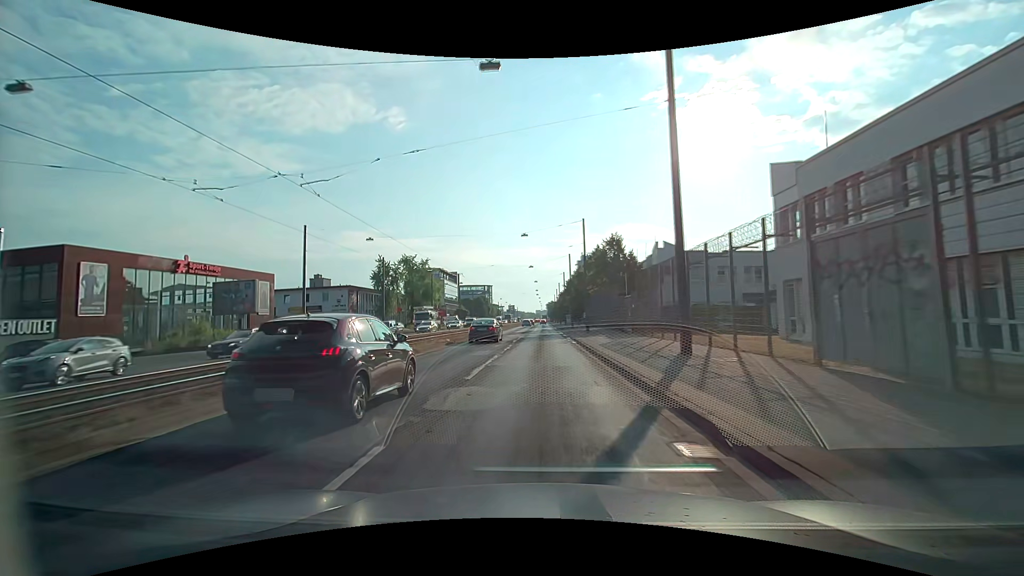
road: primary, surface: asphalt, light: Day
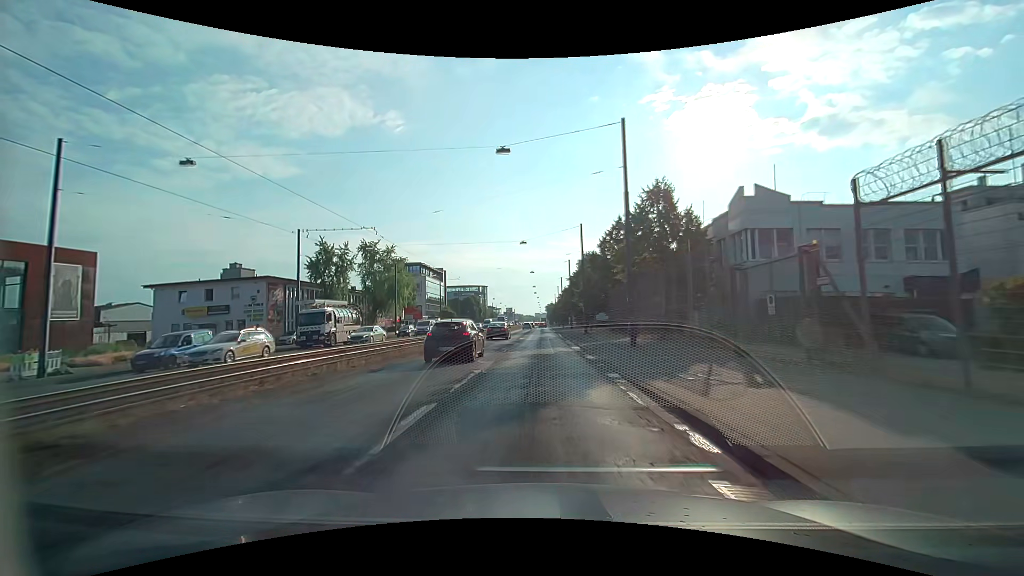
(0.0, +24.1) m; 0°
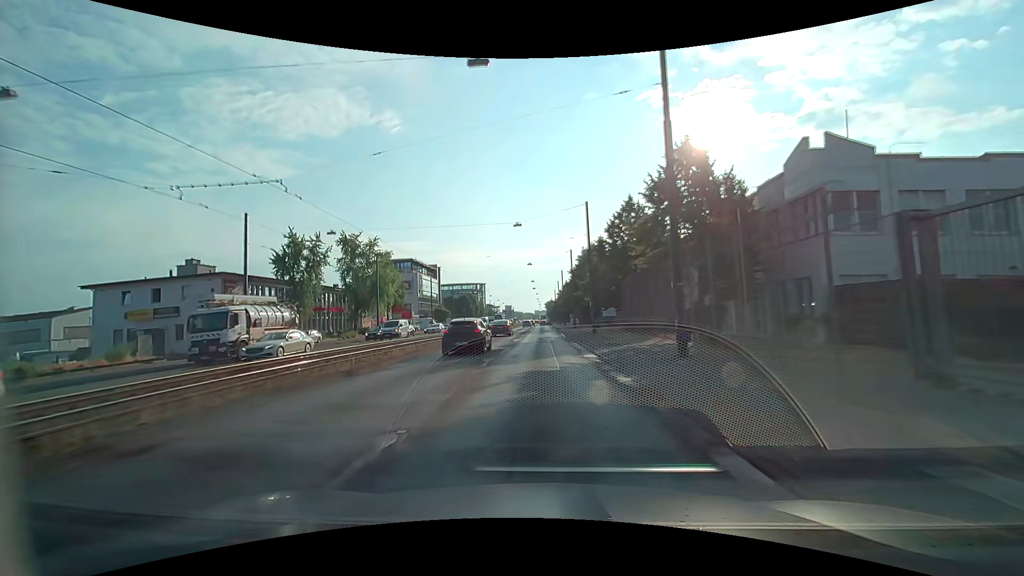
(0.0, +8.0) m; 0°
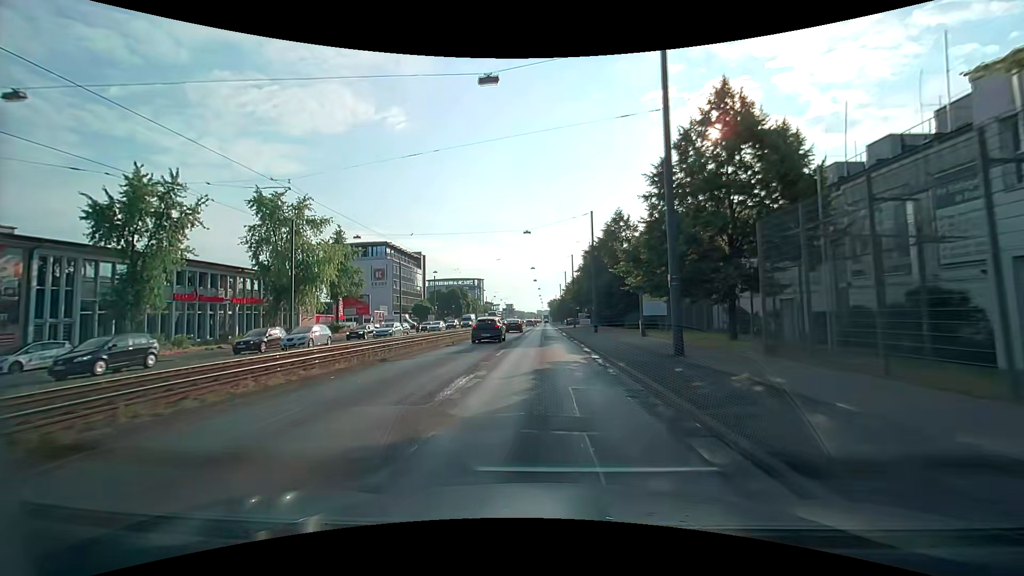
(-0.1, +24.1) m; 0°
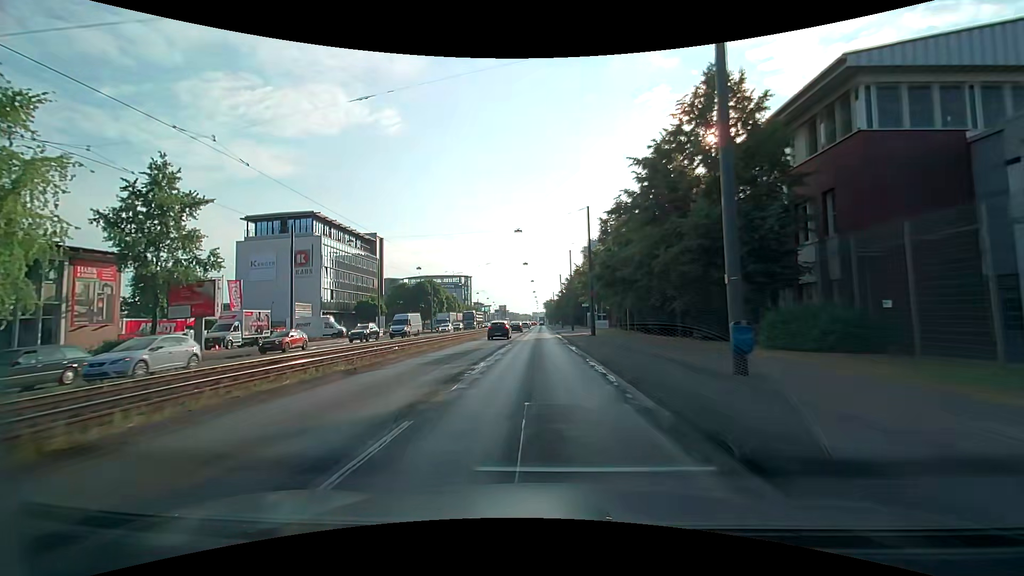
(+0.1, +32.1) m; 0°
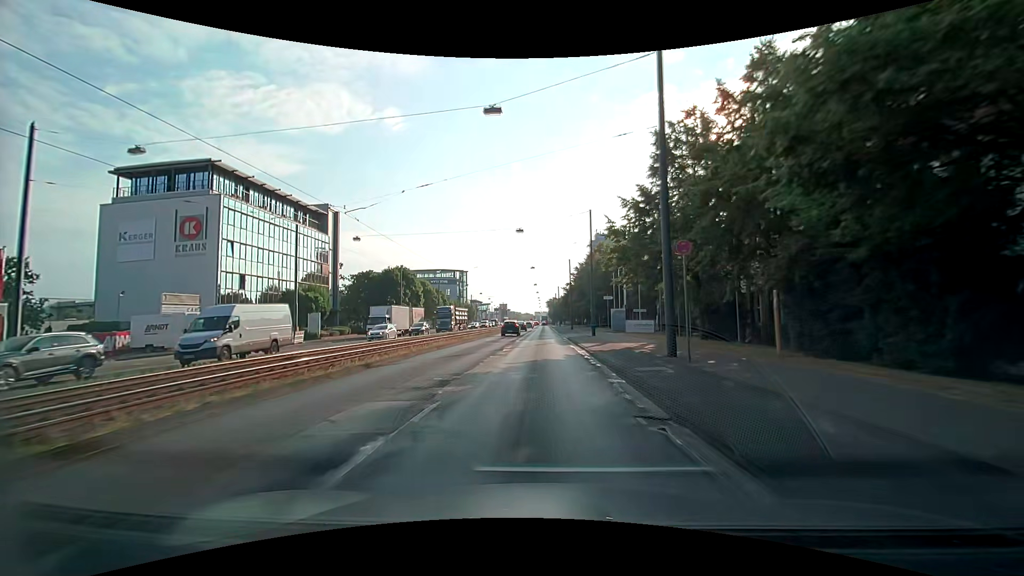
(0.0, +24.1) m; 0°
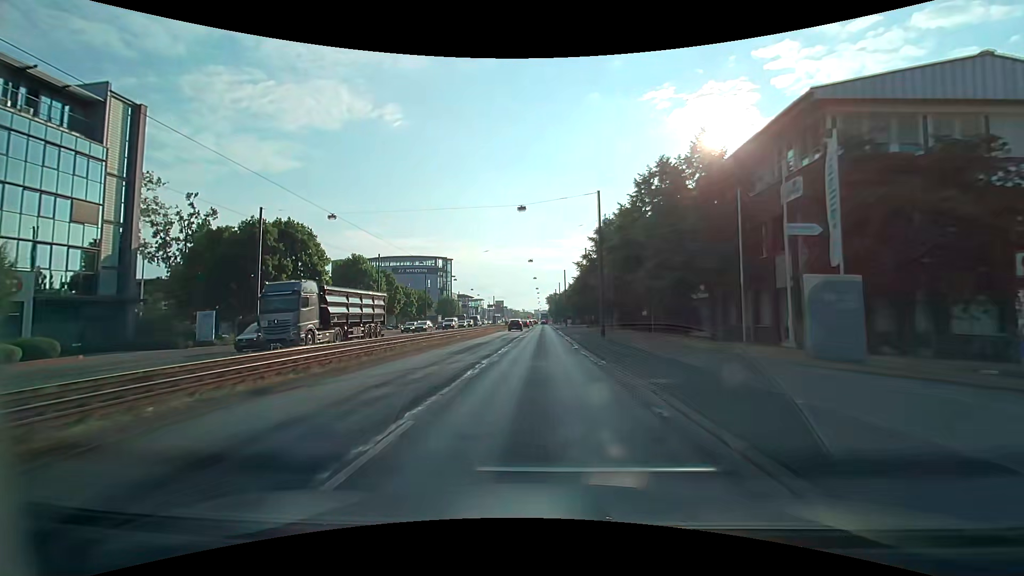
(-0.3, +39.3) m; -1°
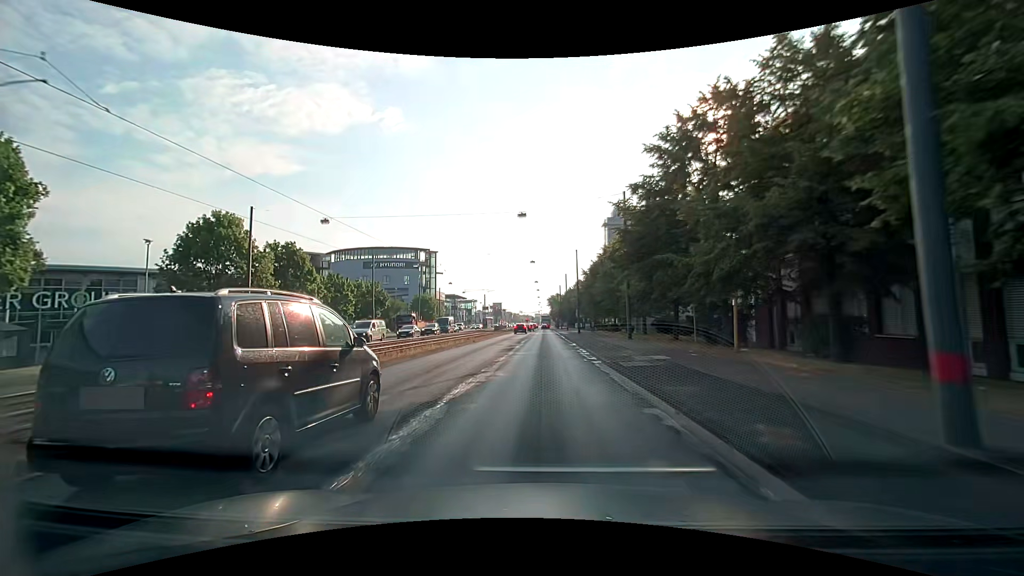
(0.0, +30.4) m; 0°
(0, +10) (0, +20) (0, +30) (0, +40) (+1, +50) (+1, +60) (+1, +70) (+1, +80) (+1, +90) (+1, +100) m
